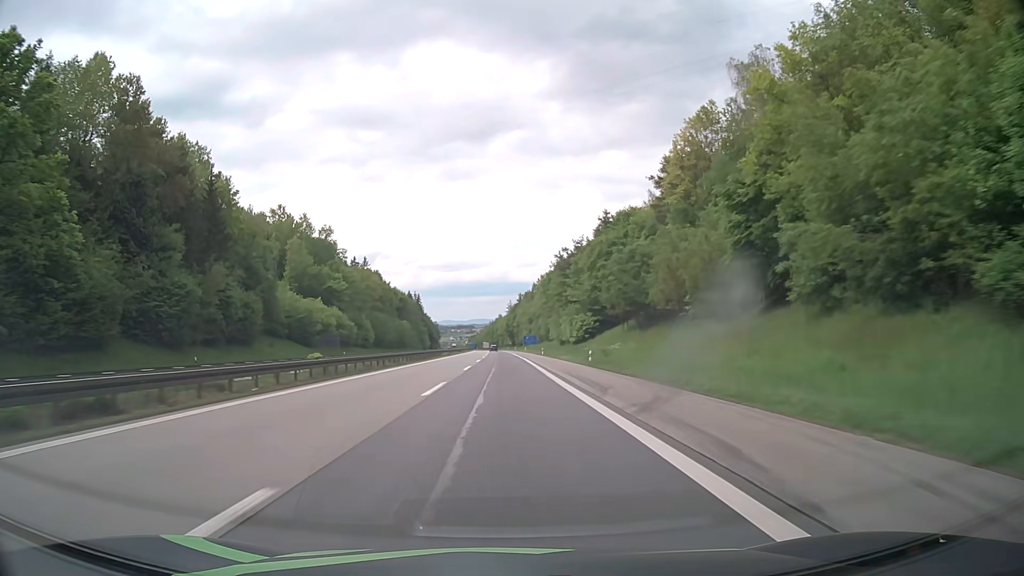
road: motorway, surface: asphalt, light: Day
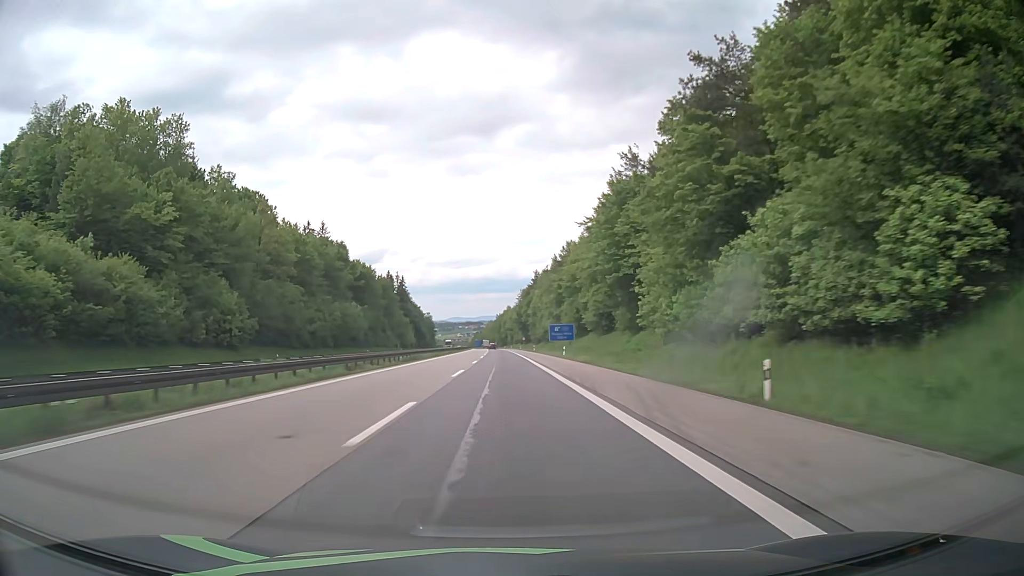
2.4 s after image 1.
(-0.8, +80.4) m; -1°
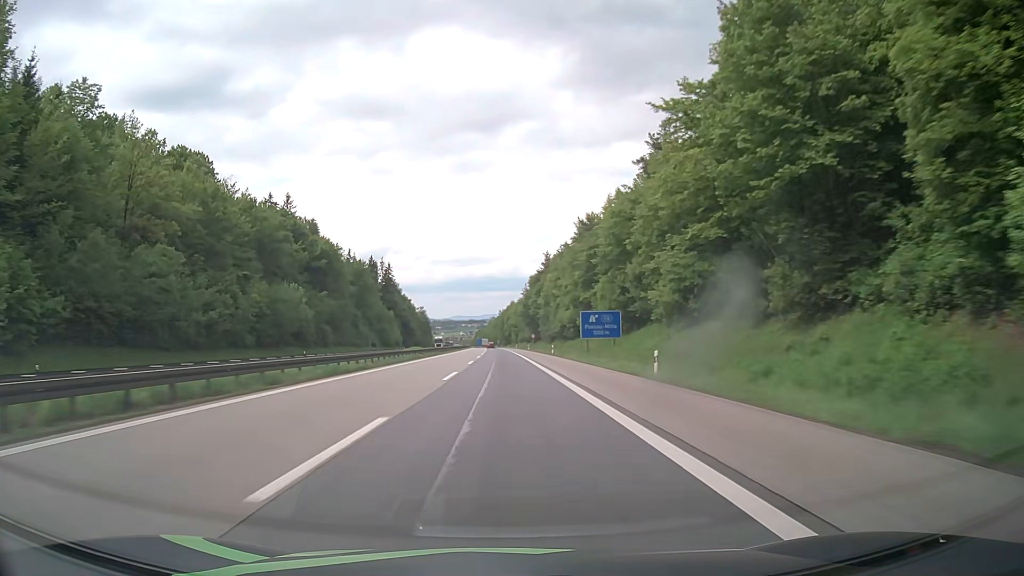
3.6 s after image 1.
(-0.1, +39.1) m; 0°
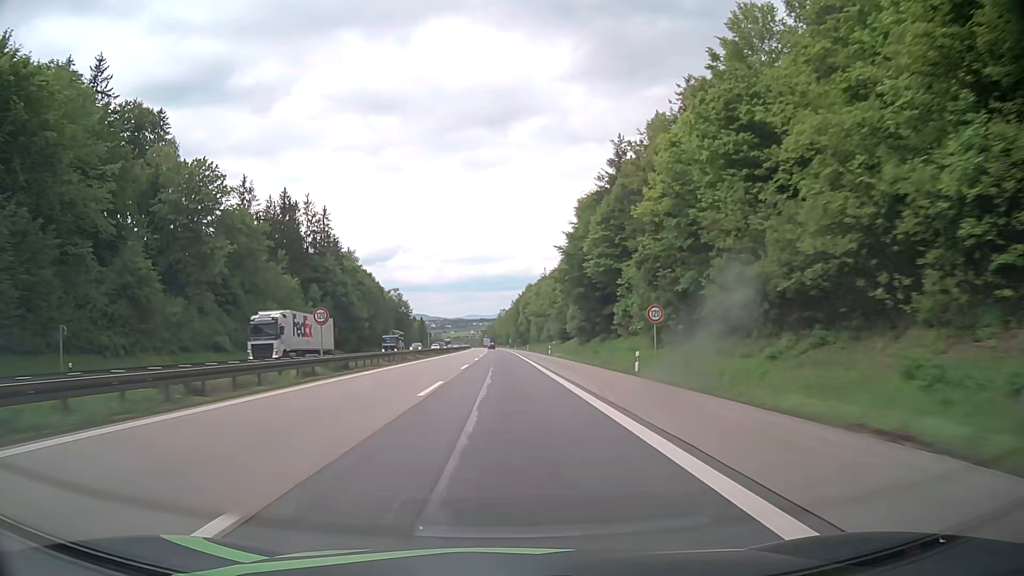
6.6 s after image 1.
(-1.1, +96.5) m; -1°
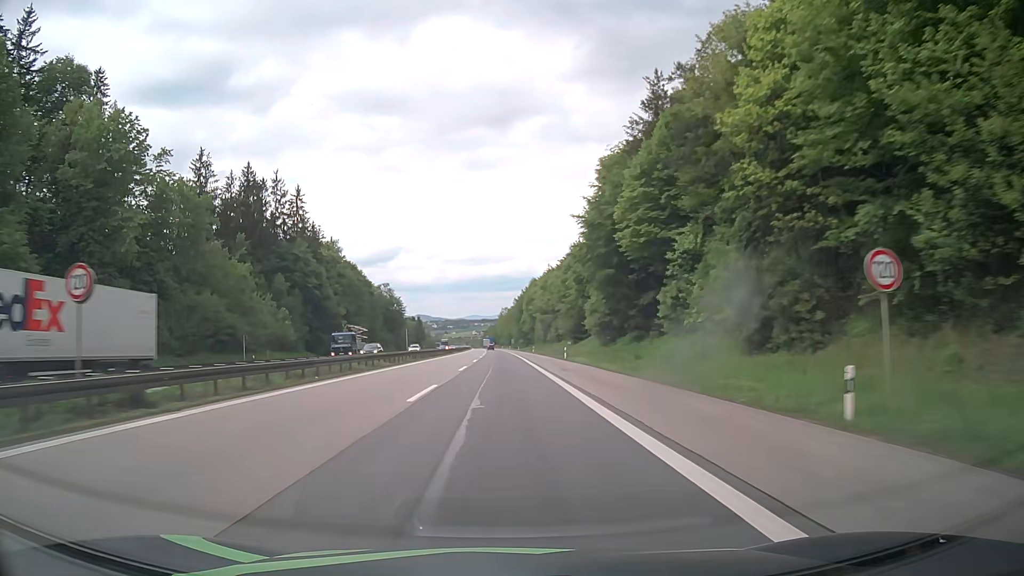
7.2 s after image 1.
(-0.1, +19.2) m; 0°
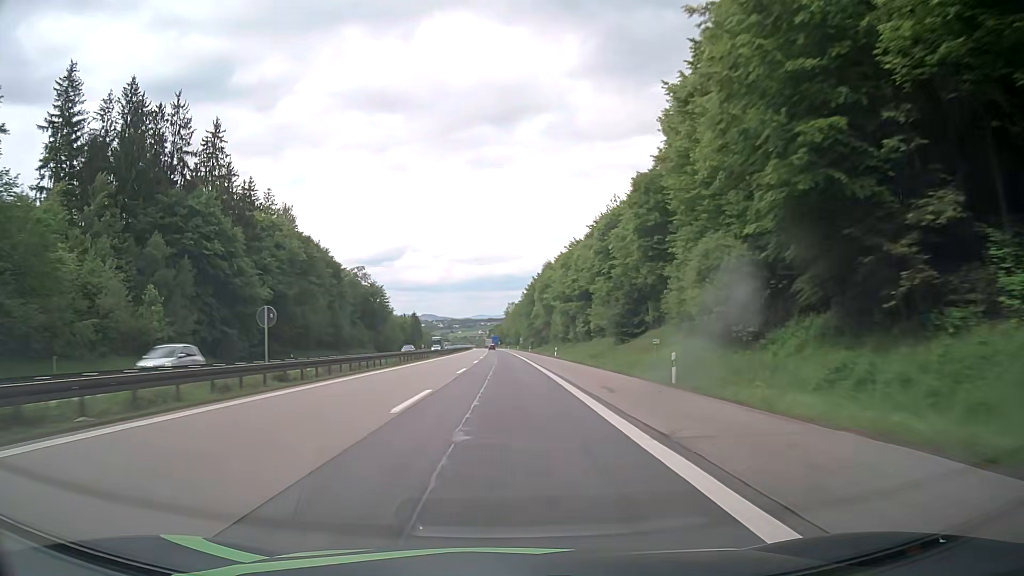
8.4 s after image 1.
(-0.2, +38.3) m; -1°
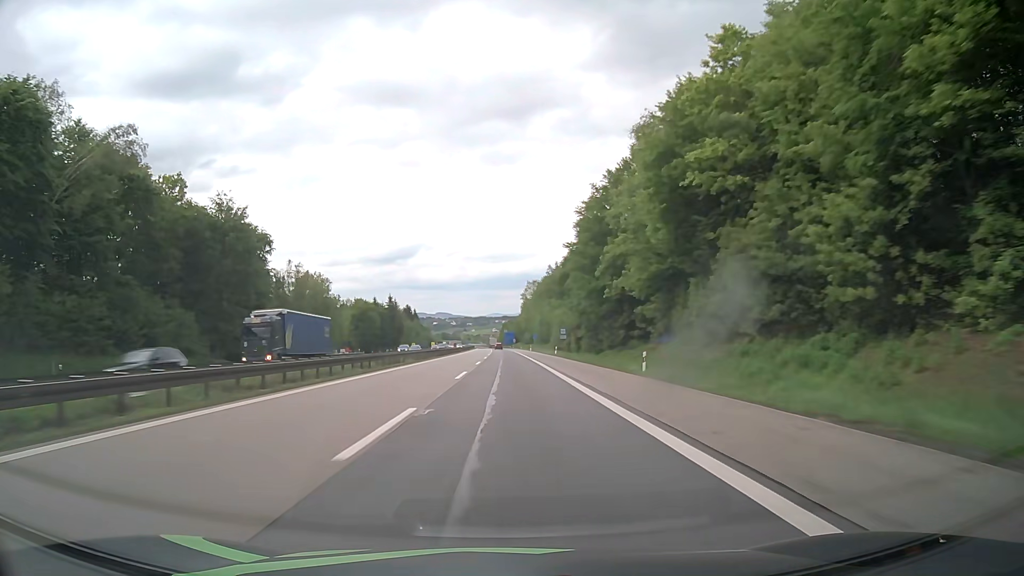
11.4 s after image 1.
(-1.2, +95.5) m; -1°
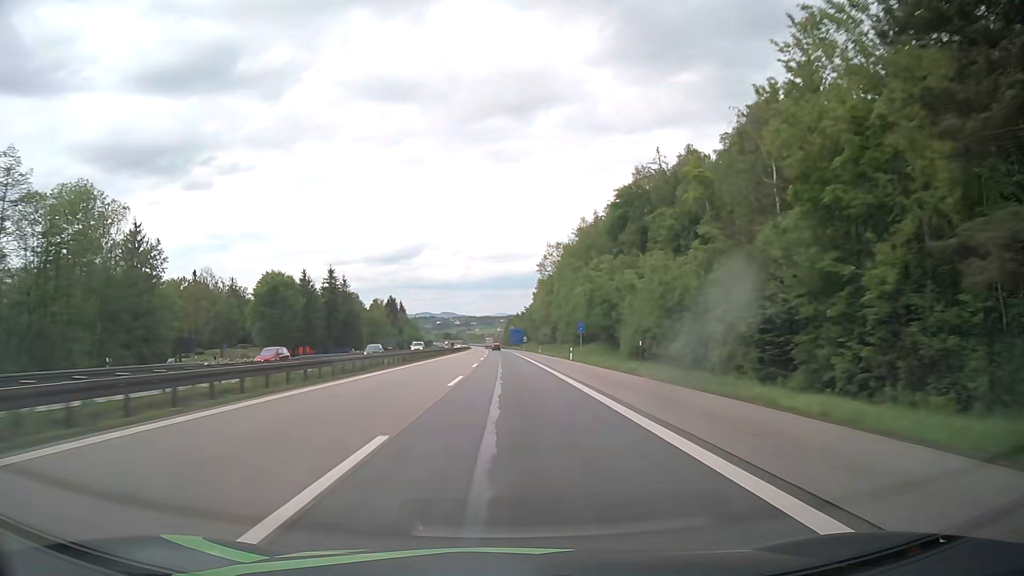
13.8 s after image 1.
(-0.7, +76.2) m; -1°
(0, +10) (0, +20) (0, +30) (0, +40) (0, +50) (0, +60) (-1, +70) (-1, +80) (-1, +90) (-1, +100) m
